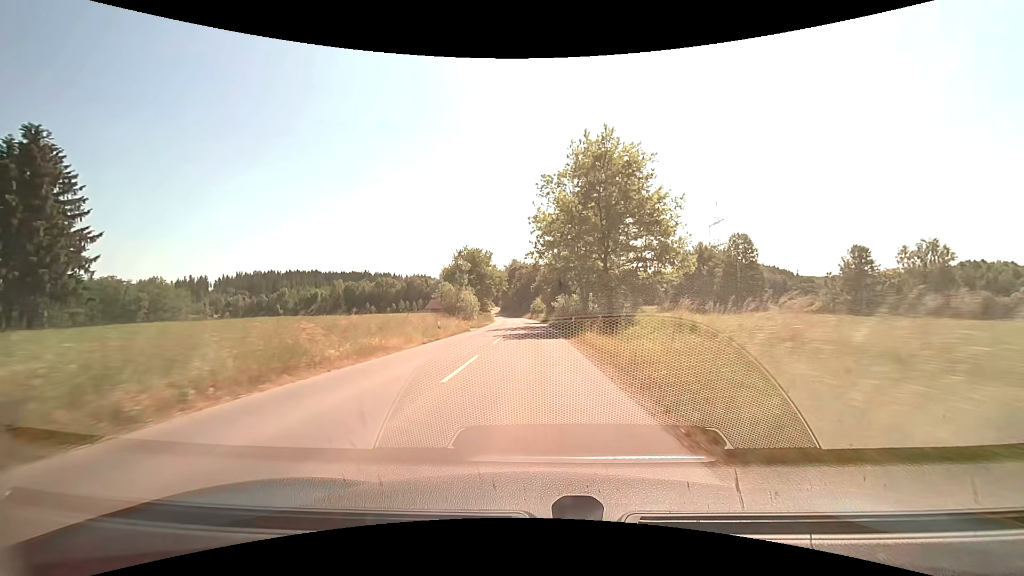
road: tertiary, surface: asphalt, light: Day
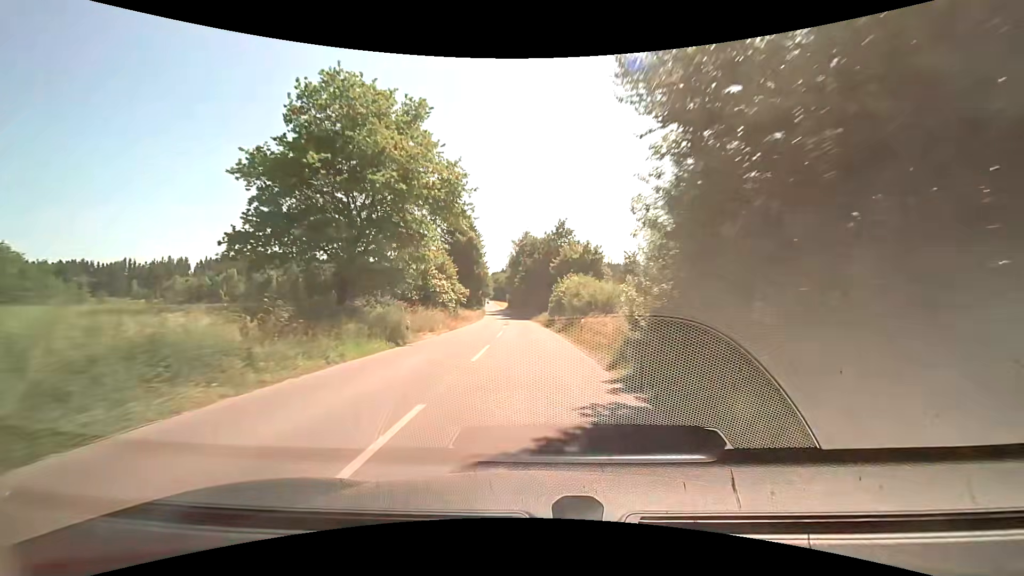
(-0.9, +56.8) m; -2°
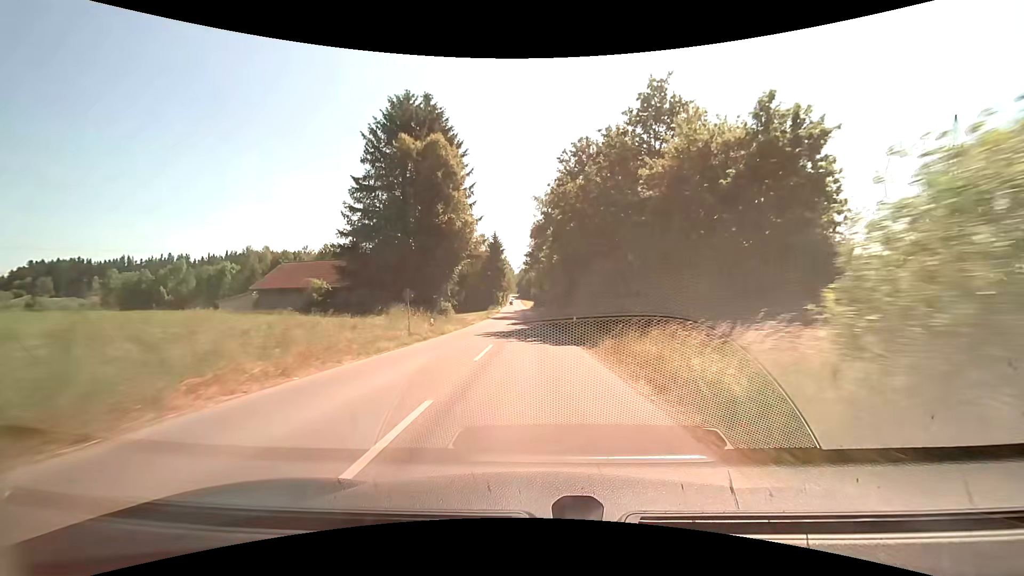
(-1.3, +47.9) m; -3°
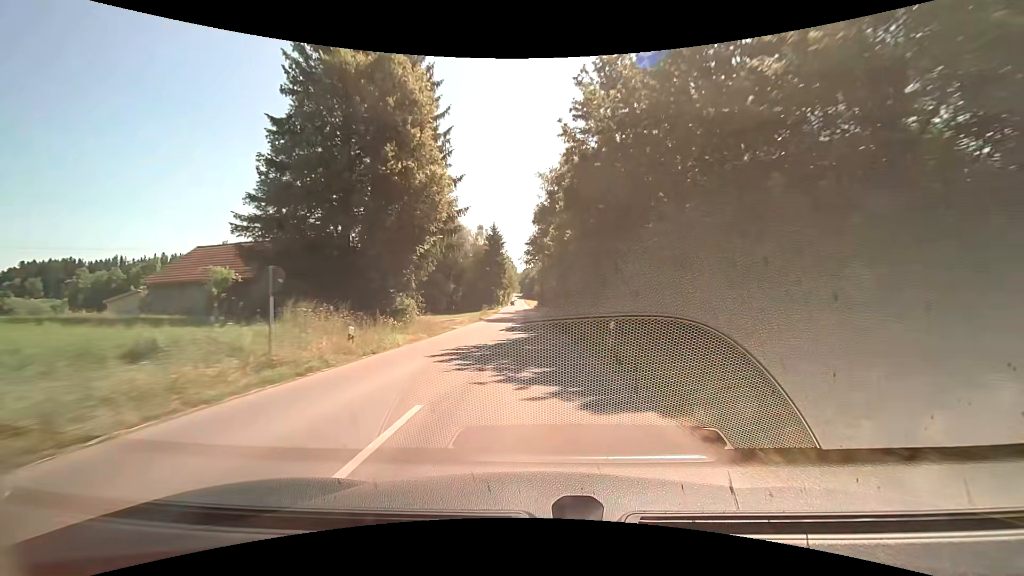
(0.0, +12.5) m; 0°
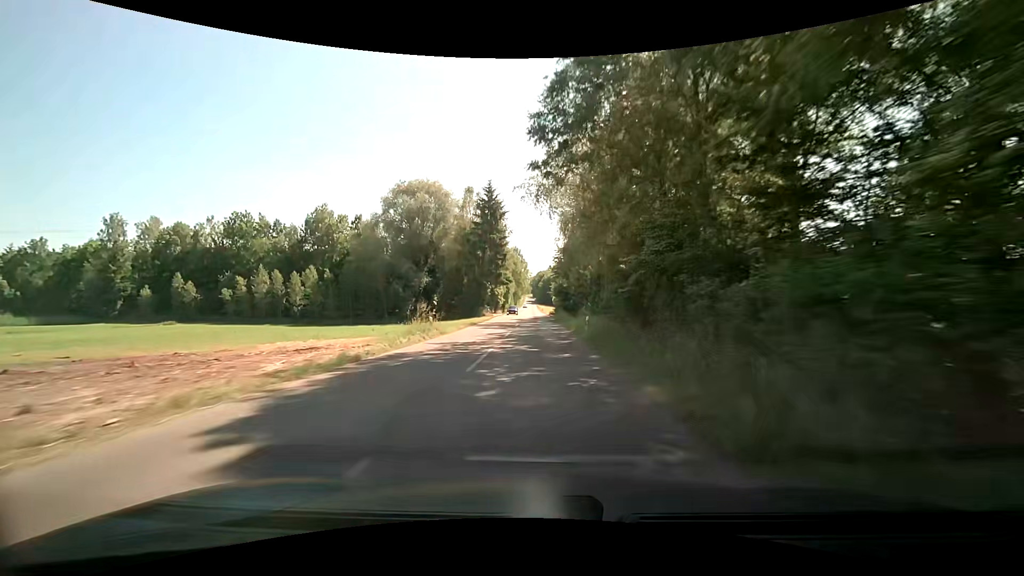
(-0.6, +38.4) m; -2°
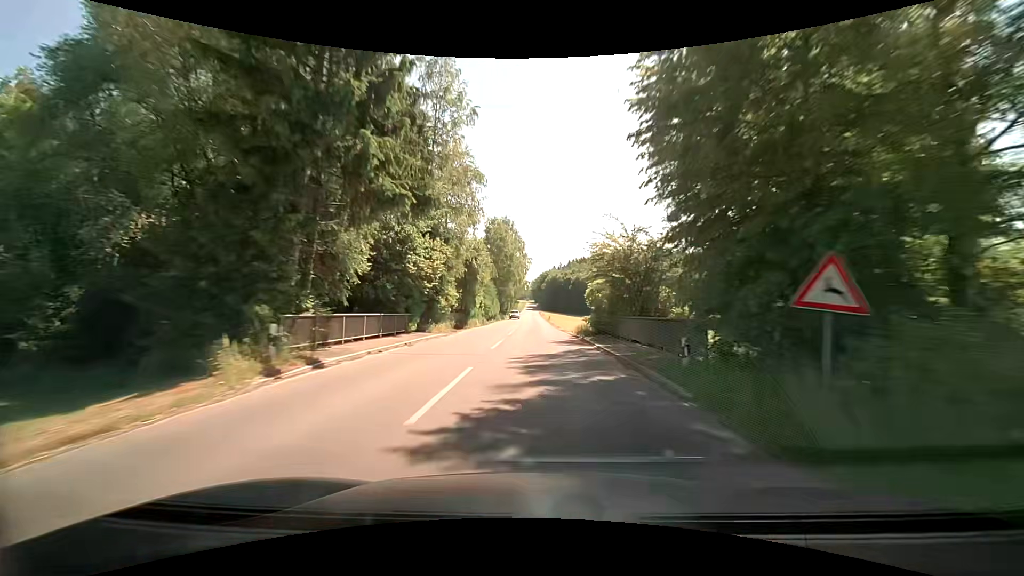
(-0.3, +53.0) m; -1°
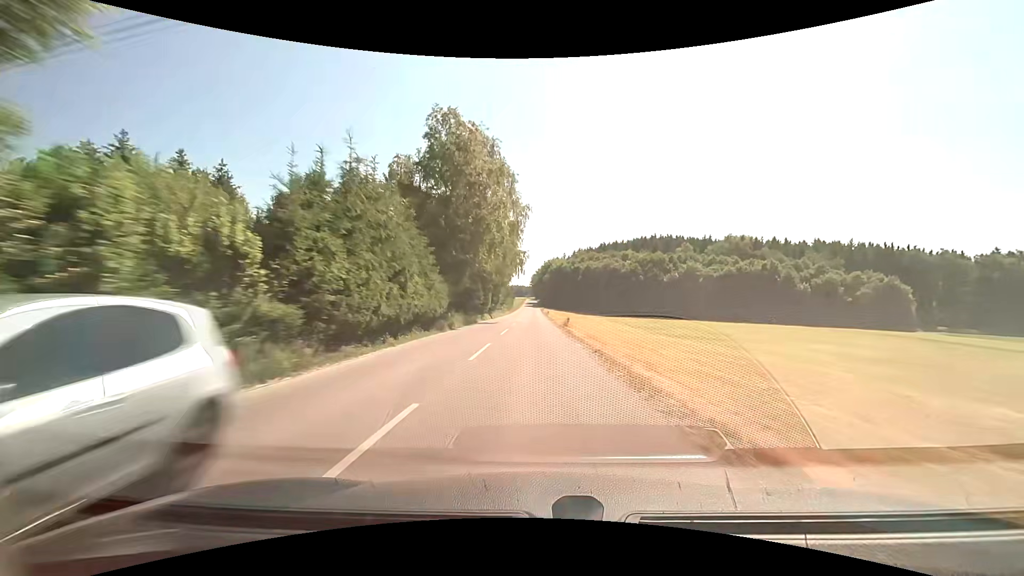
(+0.1, +40.5) m; 0°
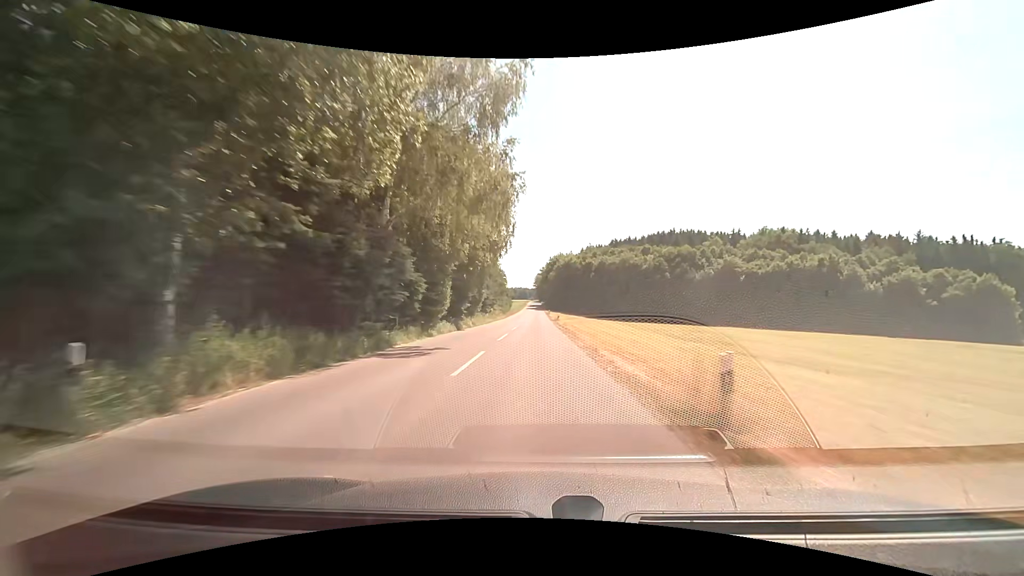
(-0.1, +27.2) m; -1°
(0, +10) (0, +20) (0, +30) (0, +40) (0, +50) (0, +60) (0, +70) (0, +80) (0, +90) (0, +100) m
